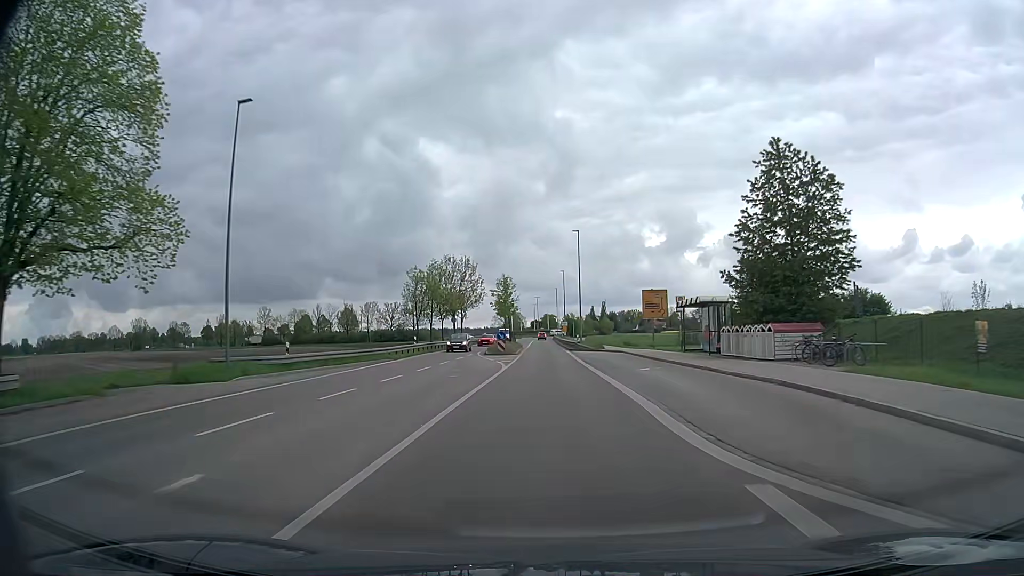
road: secondary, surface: asphalt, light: Day
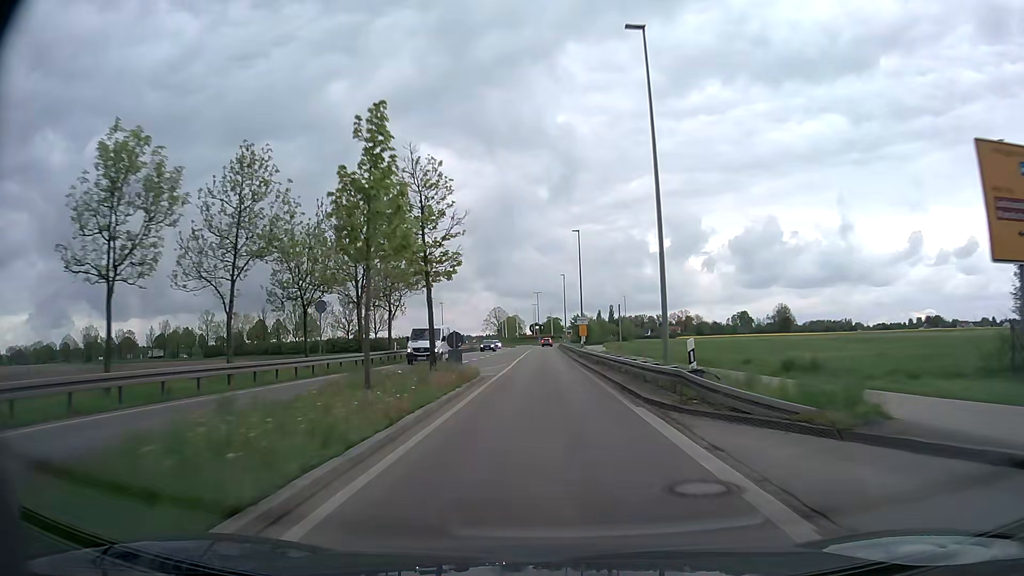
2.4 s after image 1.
(-0.1, +44.0) m; 0°
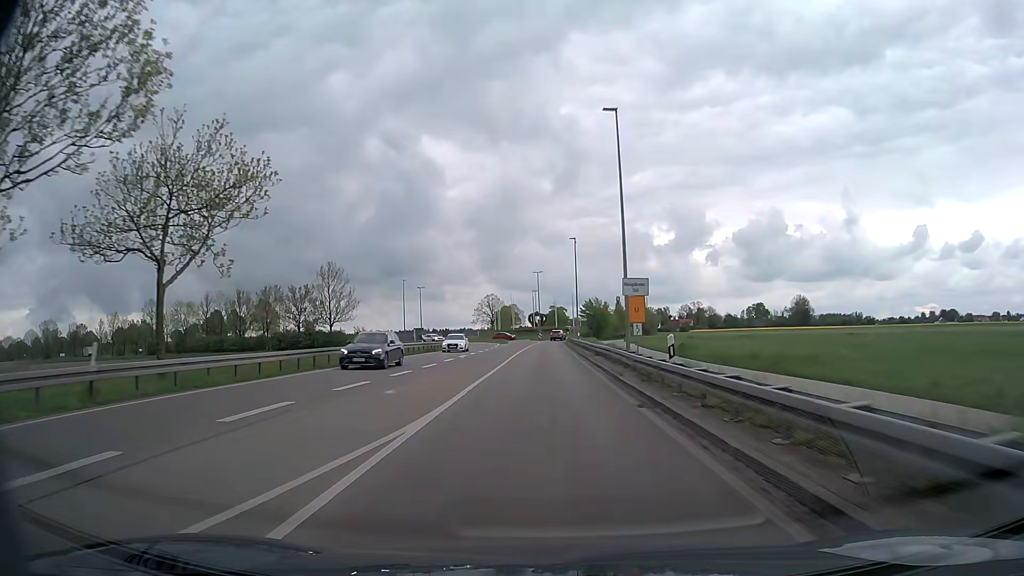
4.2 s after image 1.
(-0.1, +31.1) m; 0°
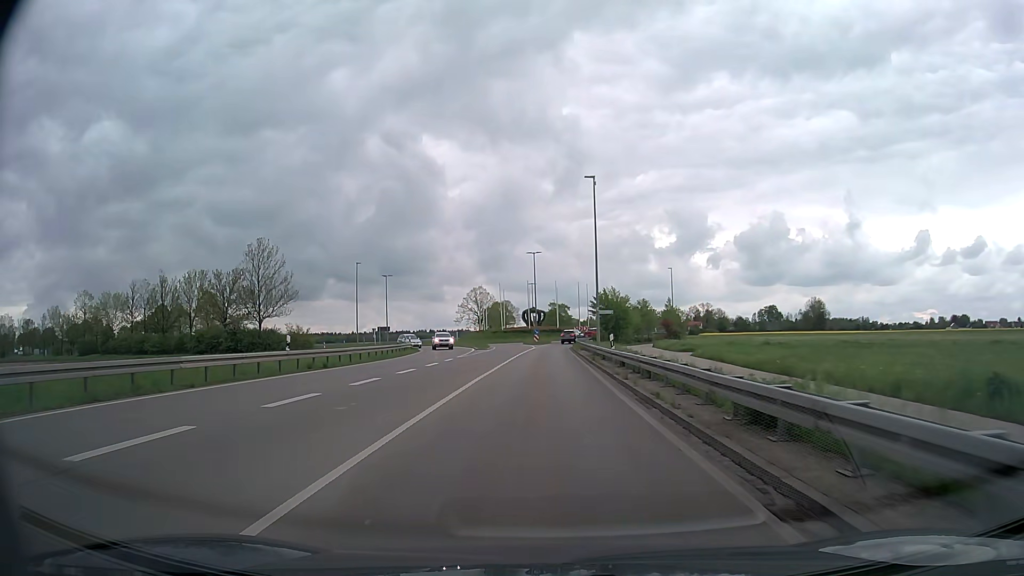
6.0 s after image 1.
(+0.1, +27.6) m; 0°
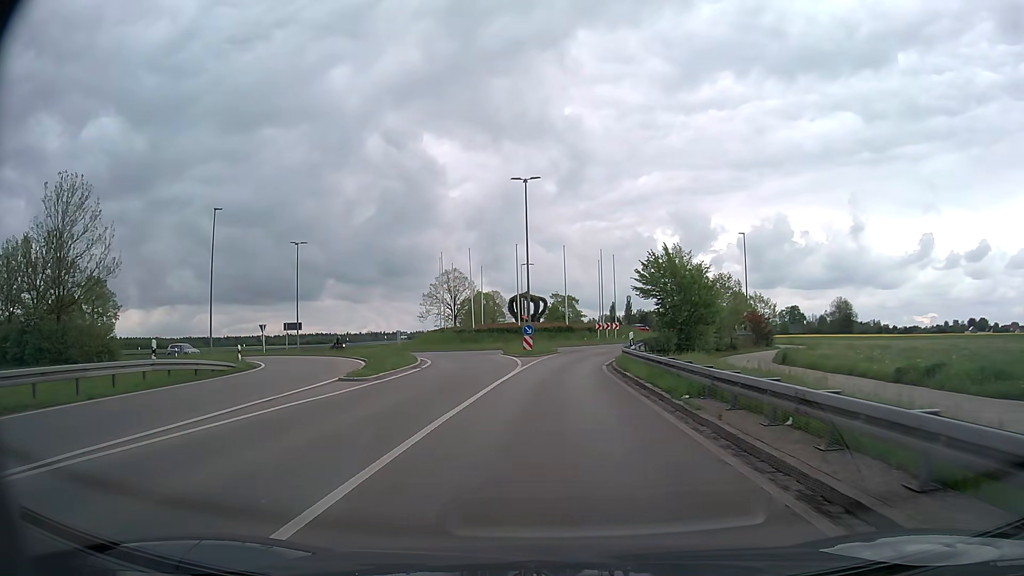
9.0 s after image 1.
(-0.1, +38.7) m; 0°
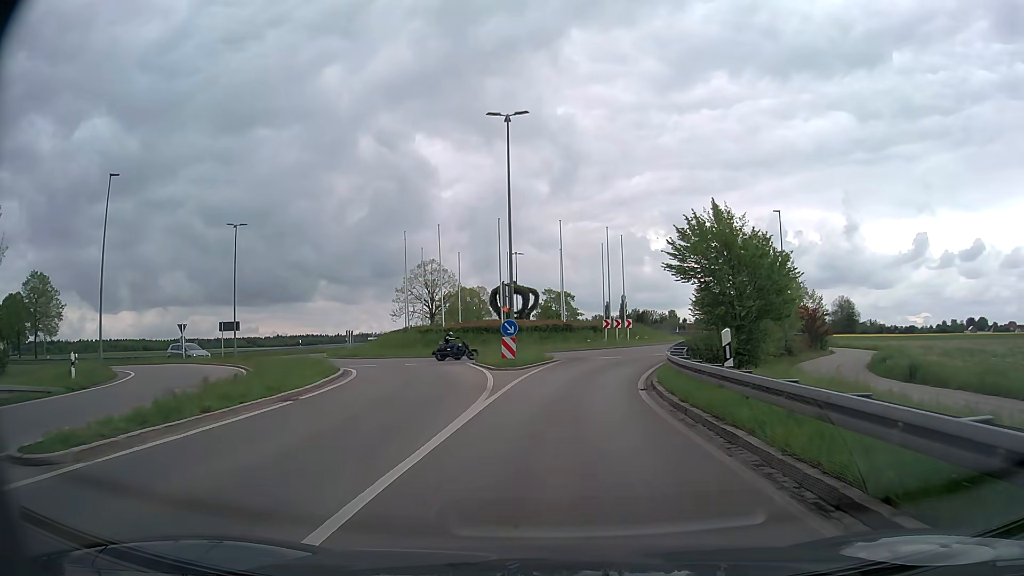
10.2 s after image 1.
(0.0, +12.6) m; +1°
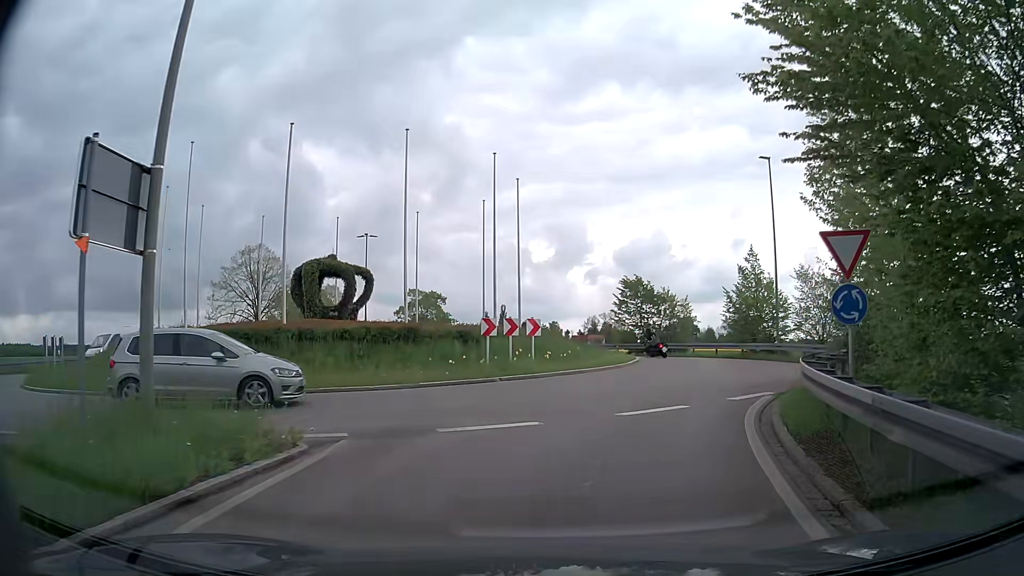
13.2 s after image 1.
(+1.3, +20.8) m; +10°
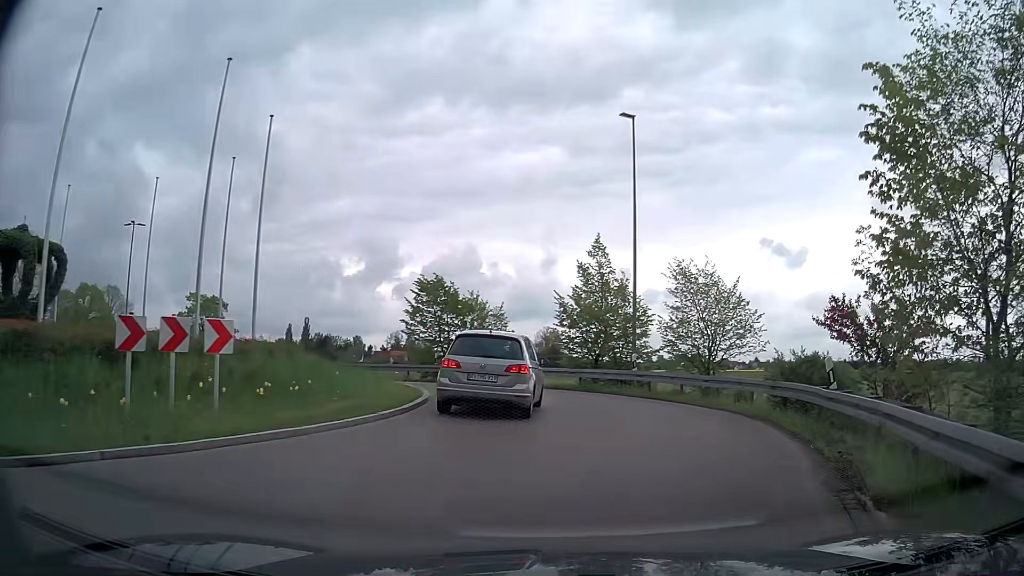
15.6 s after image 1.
(+1.1, +10.4) m; +16°
(+1, +10) (0, +20) (-6, +28) (-15, +31) (-24, +28) (-31, +21) (-36, +12) (-43, +5) (-52, +1) (-62, -2) m
